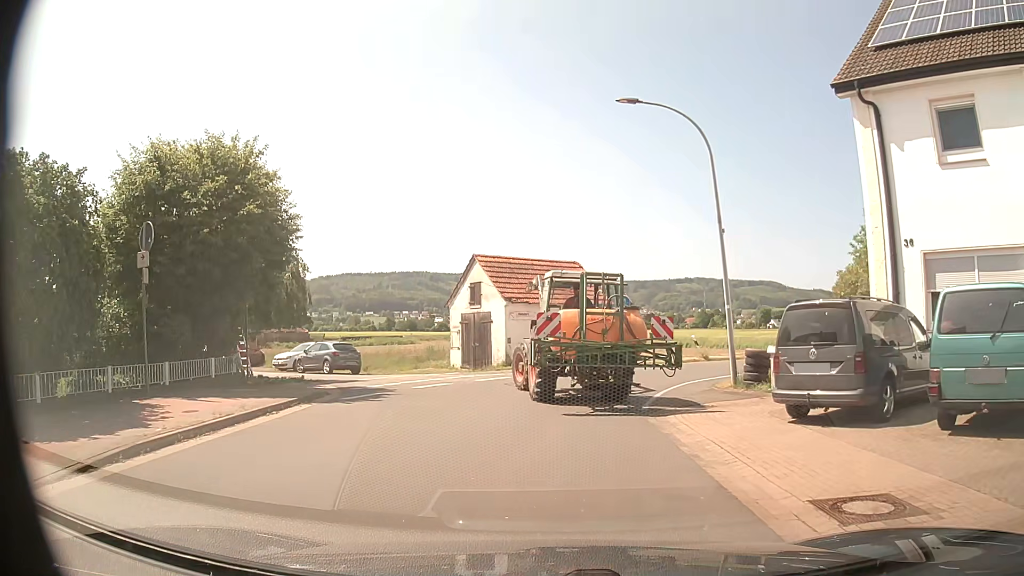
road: tertiary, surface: asphalt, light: Day
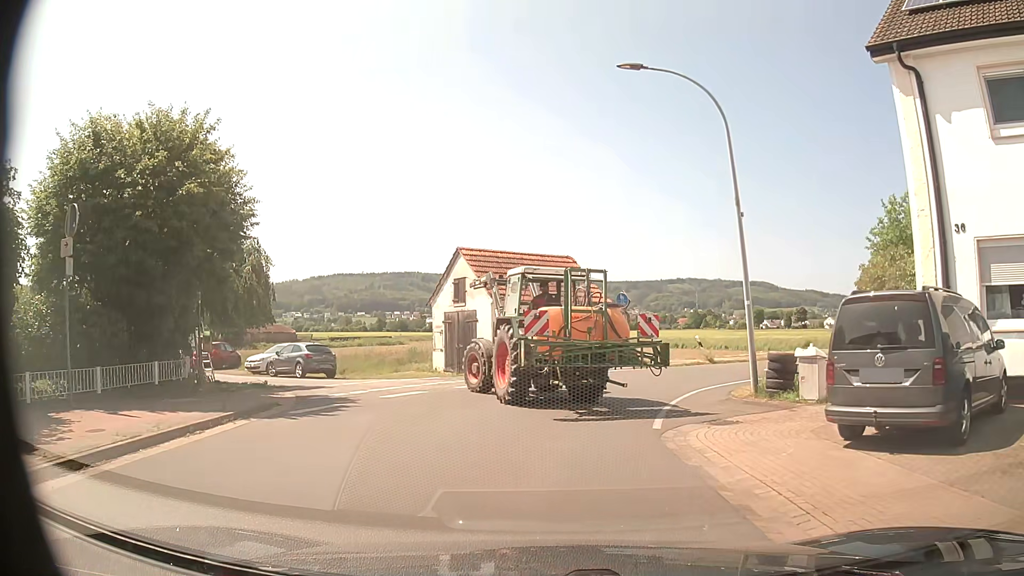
(0.0, +2.4) m; +1°
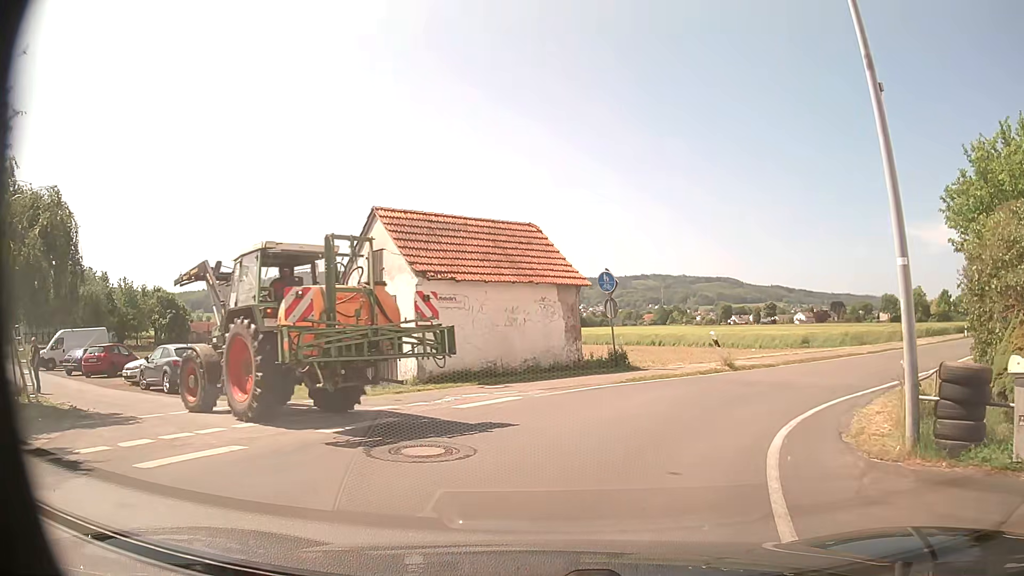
(+0.1, +8.0) m; +3°
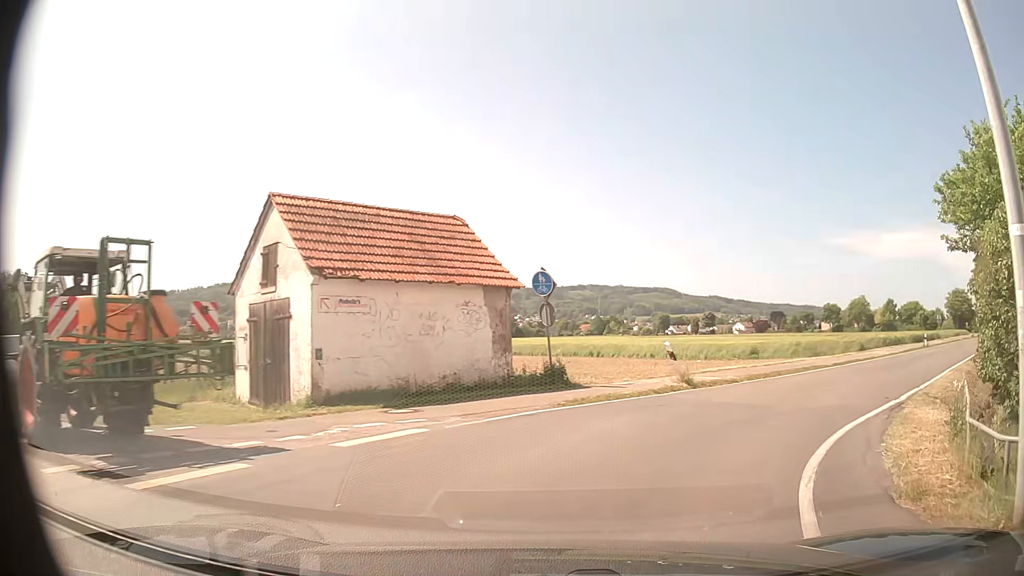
(0.0, +3.1) m; +3°
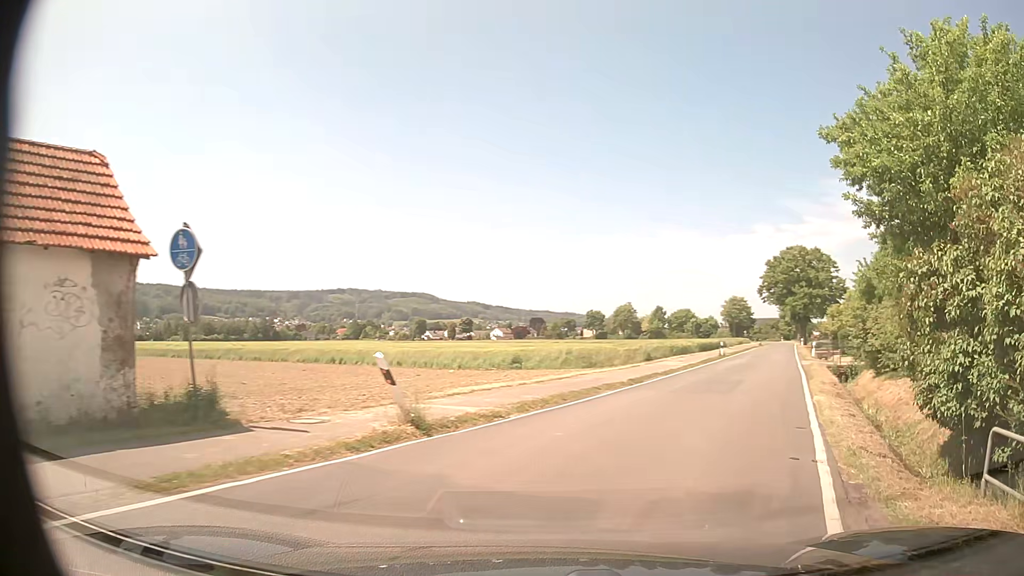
(+1.3, +7.1) m; +21°
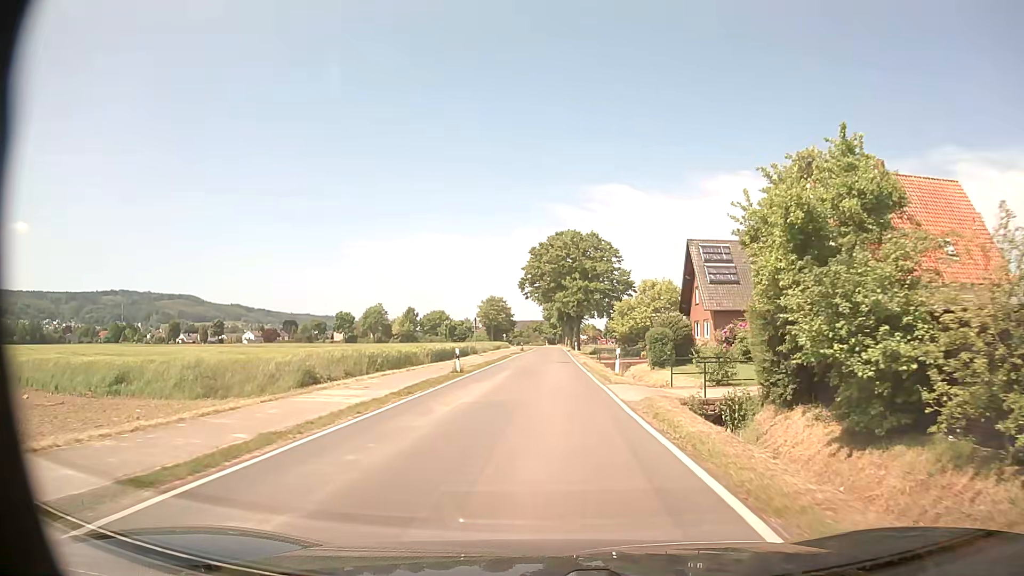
(+5.6, +19.3) m; +21°
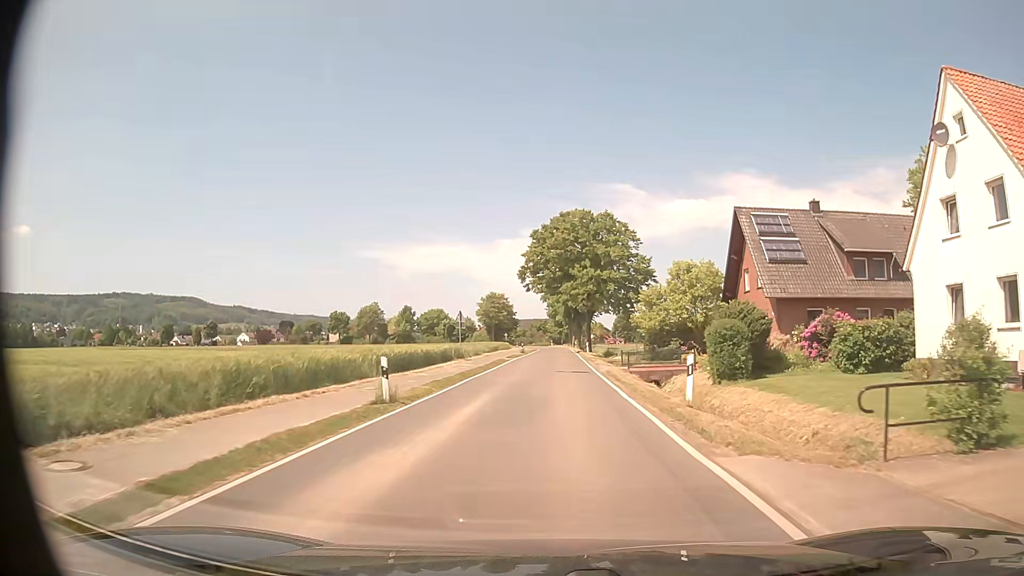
(0.0, +13.7) m; 0°
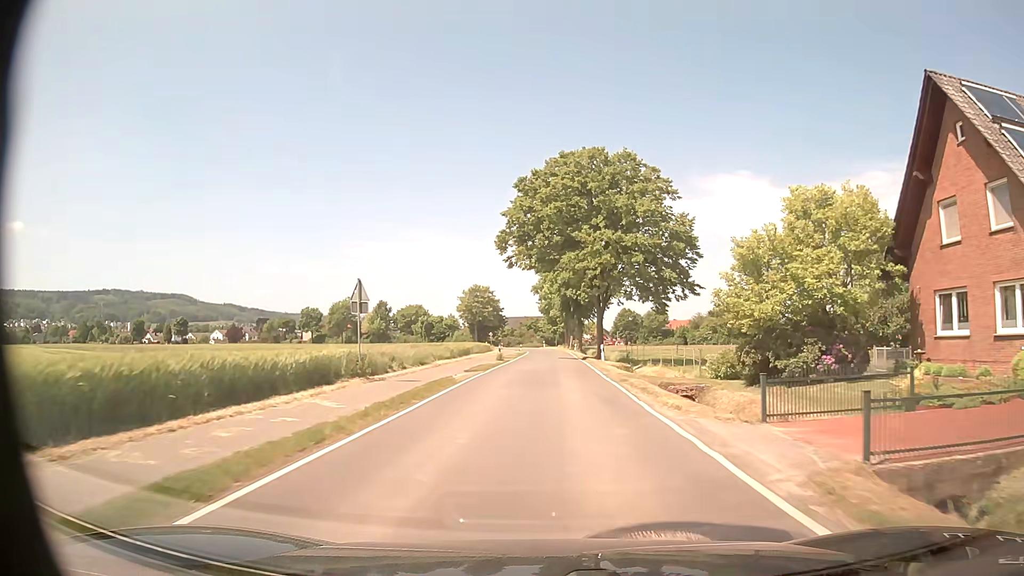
(0.0, +24.7) m; +1°
(0, +10) (0, +20) (0, +30) (0, +40) (0, +50) (+1, +60) (+1, +70) (+1, +80) (0, +90) (0, +100) m
